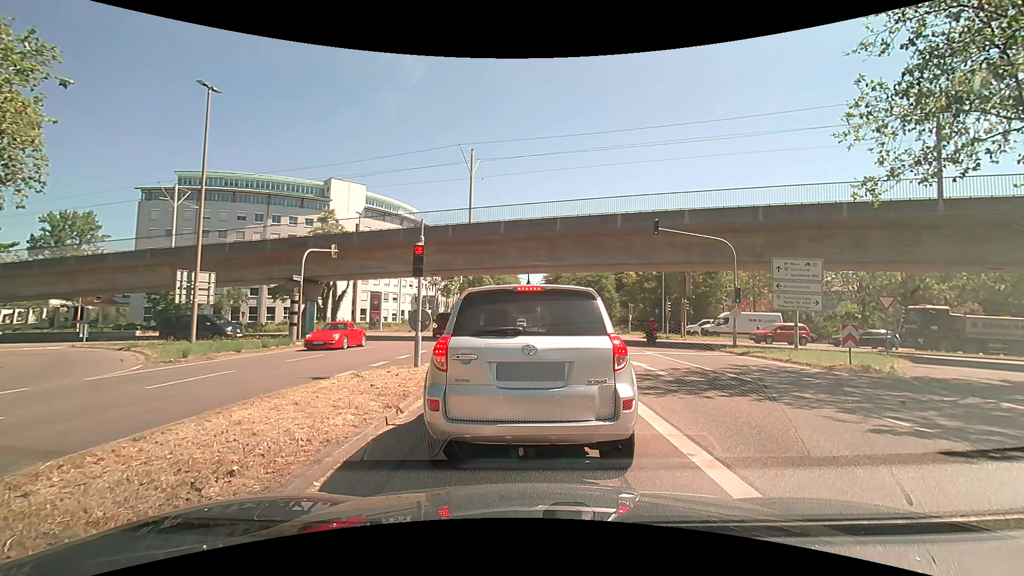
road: secondary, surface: asphalt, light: Day
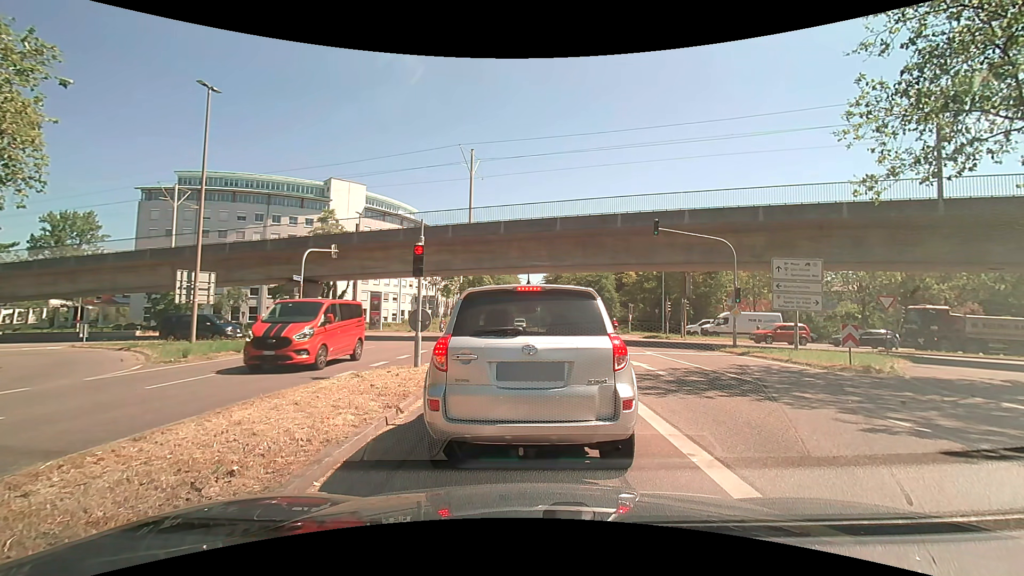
(0.0, 0.0) m; 0°
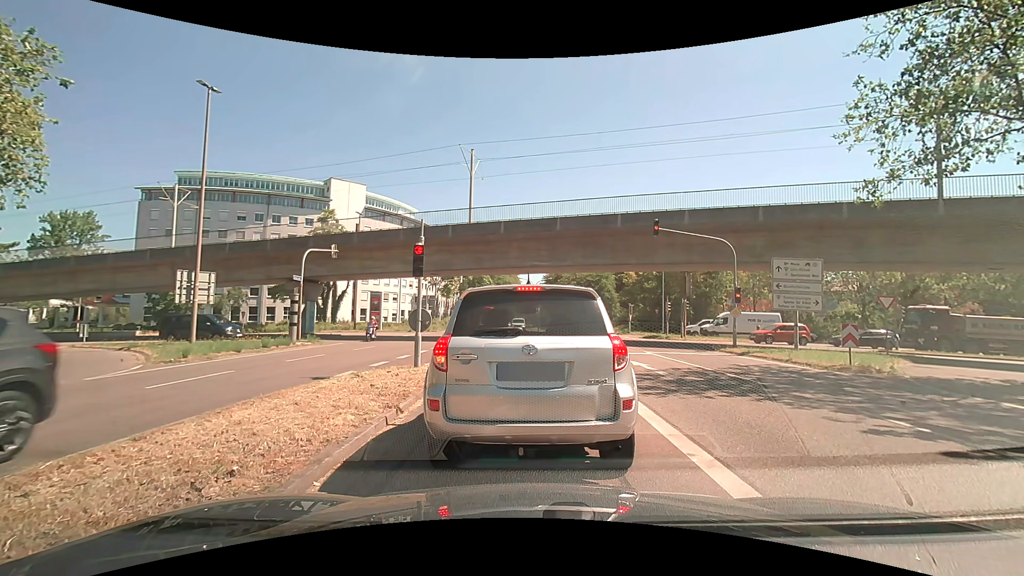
(0.0, 0.0) m; 0°
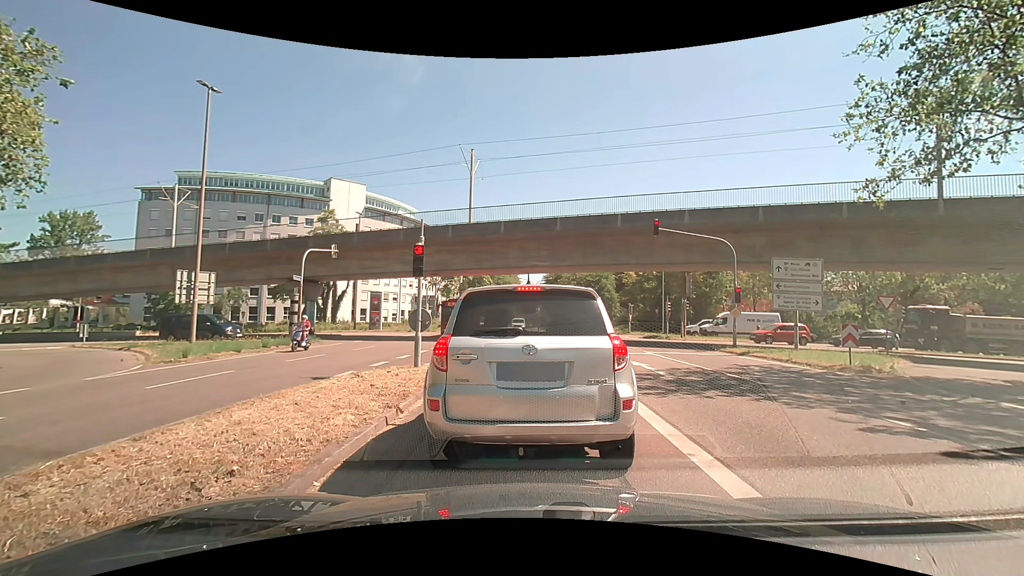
(0.0, 0.0) m; 0°
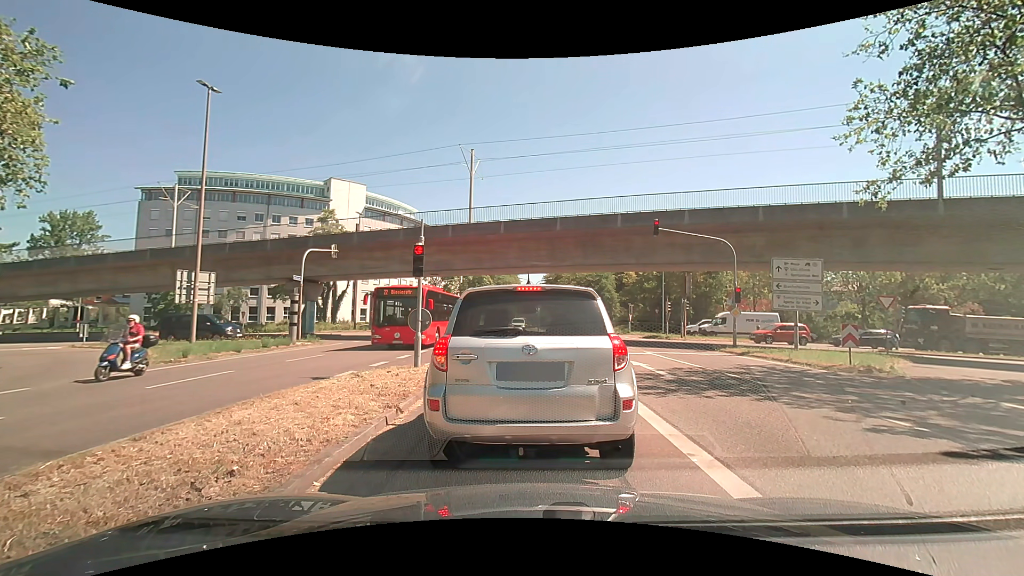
(0.0, 0.0) m; 0°
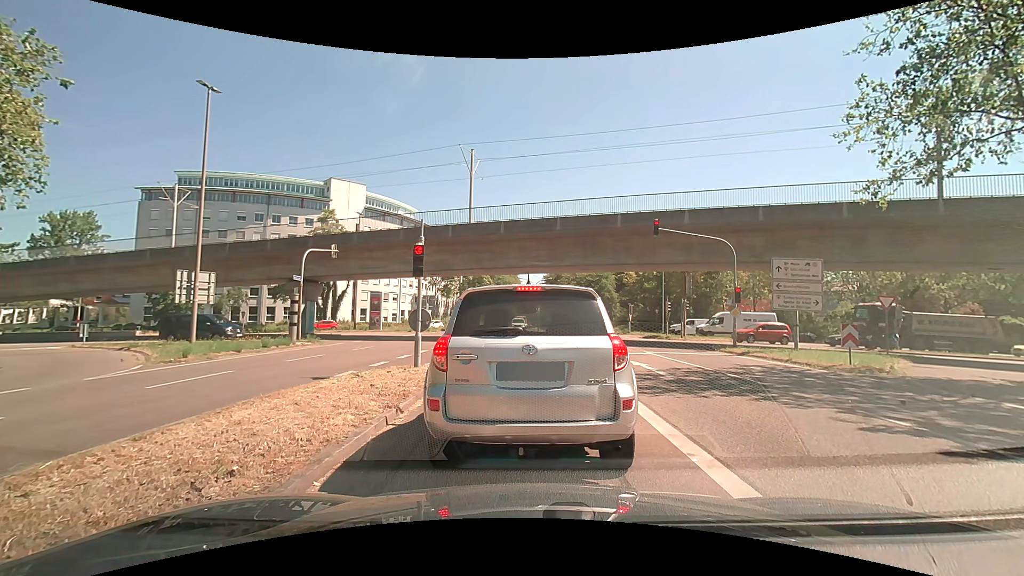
(0.0, 0.0) m; 0°
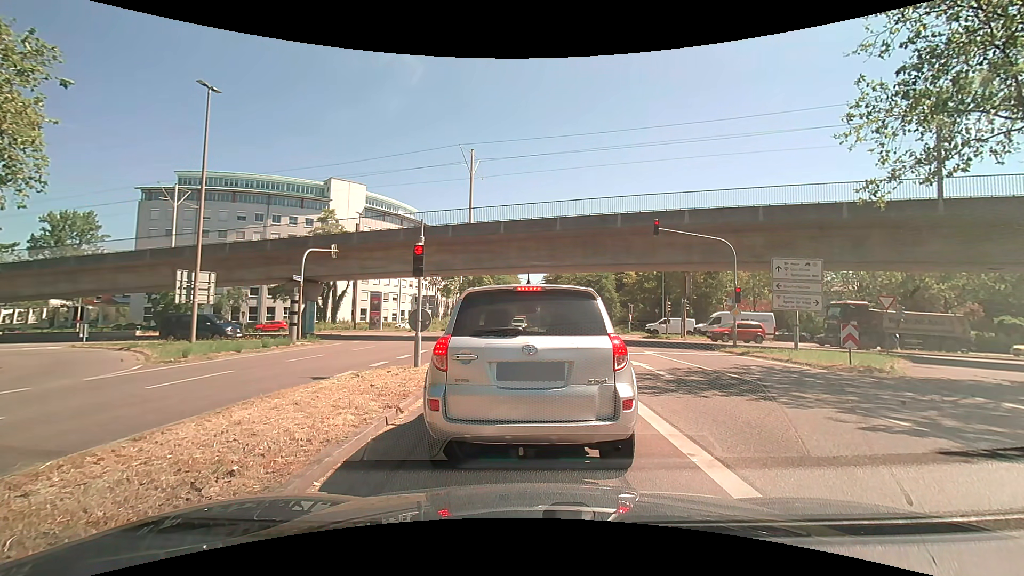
(0.0, 0.0) m; 0°
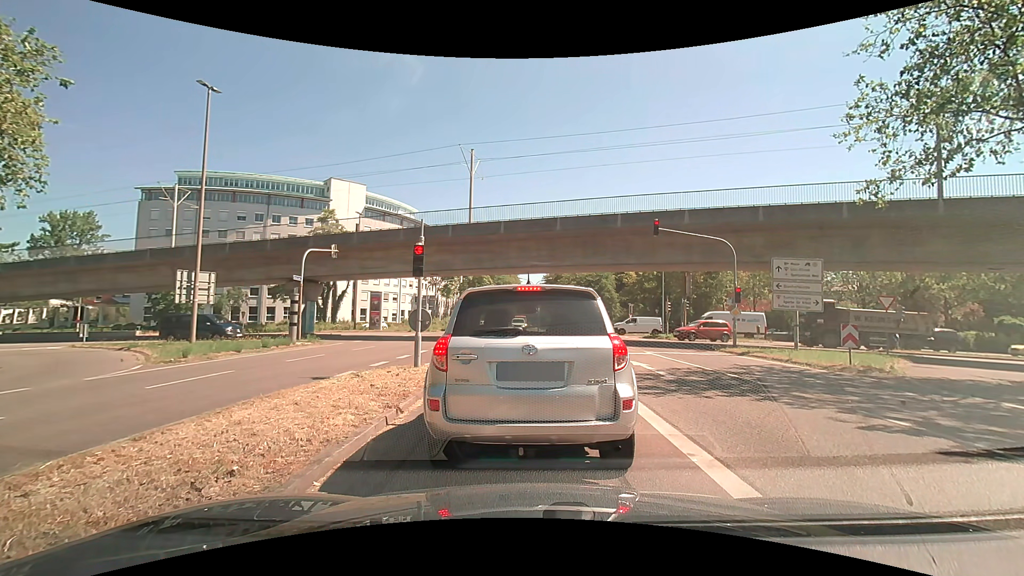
(0.0, 0.0) m; 0°
